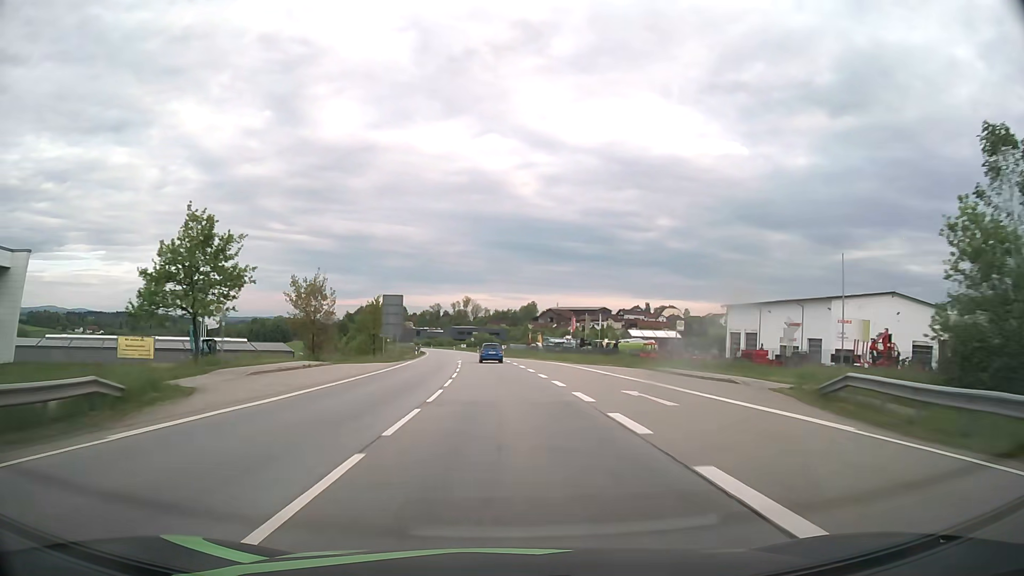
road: primary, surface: asphalt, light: Day
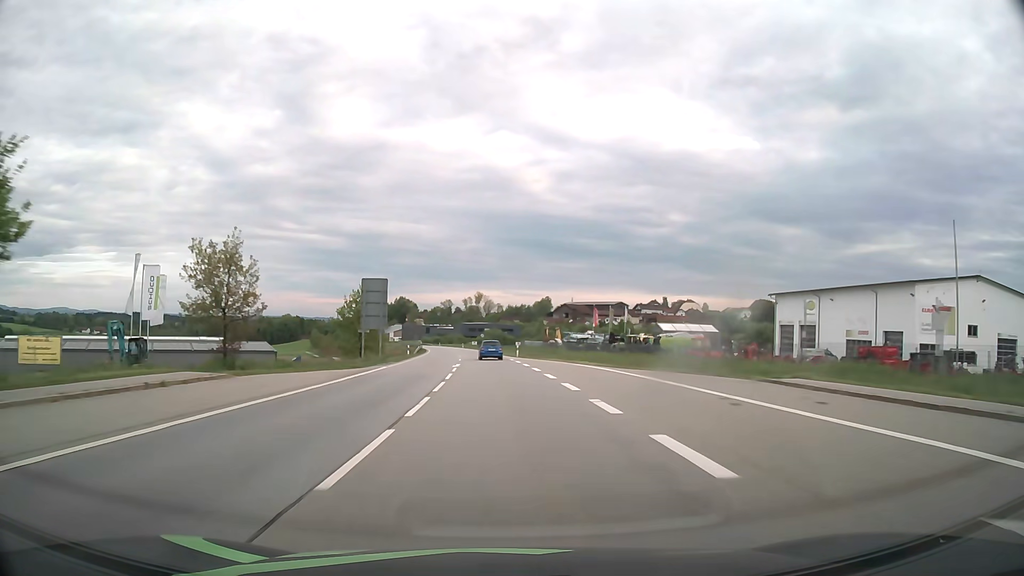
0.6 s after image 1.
(-0.1, +15.8) m; -1°
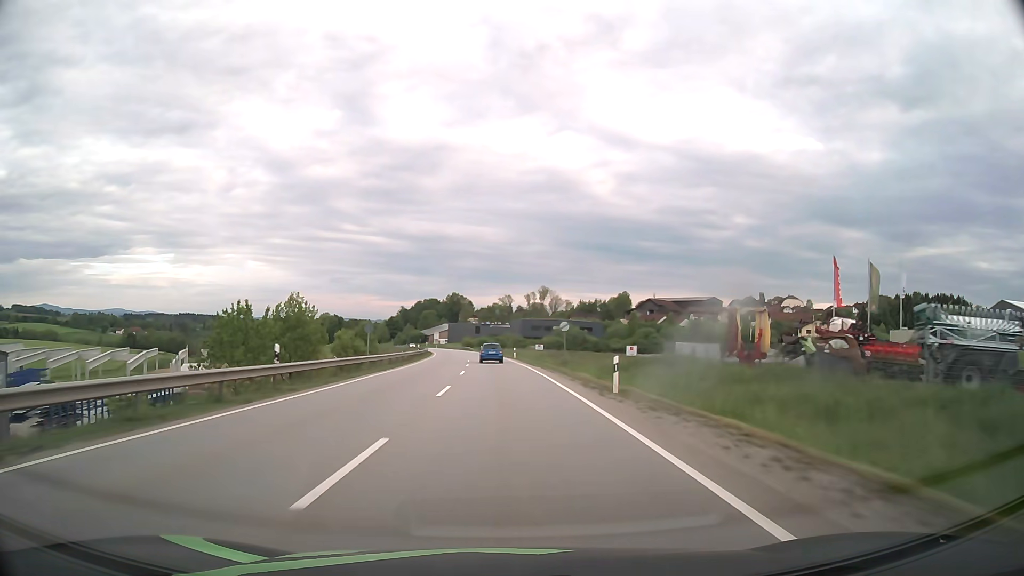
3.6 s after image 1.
(-3.6, +79.0) m; -5°
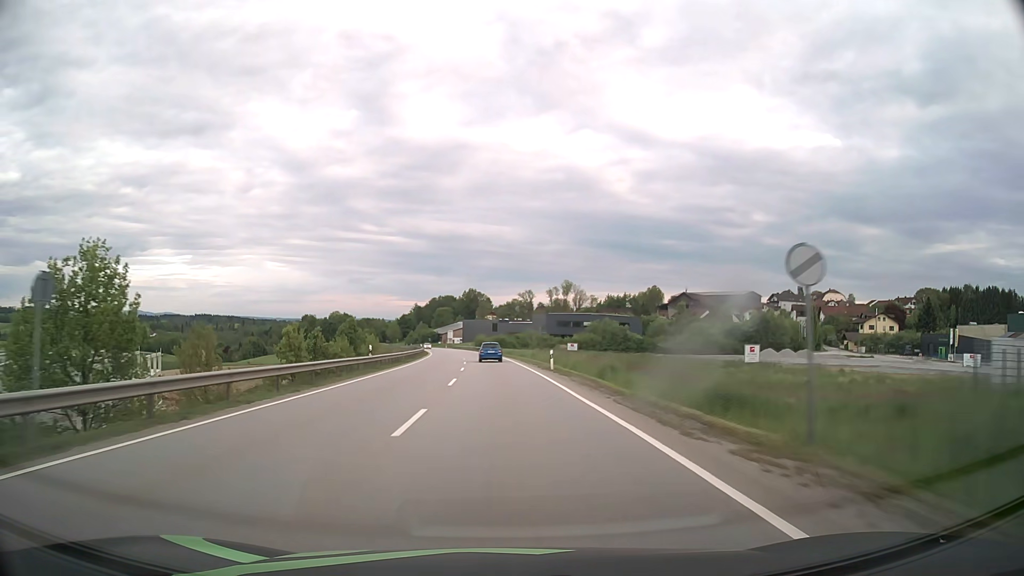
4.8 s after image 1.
(-0.4, +31.7) m; -2°
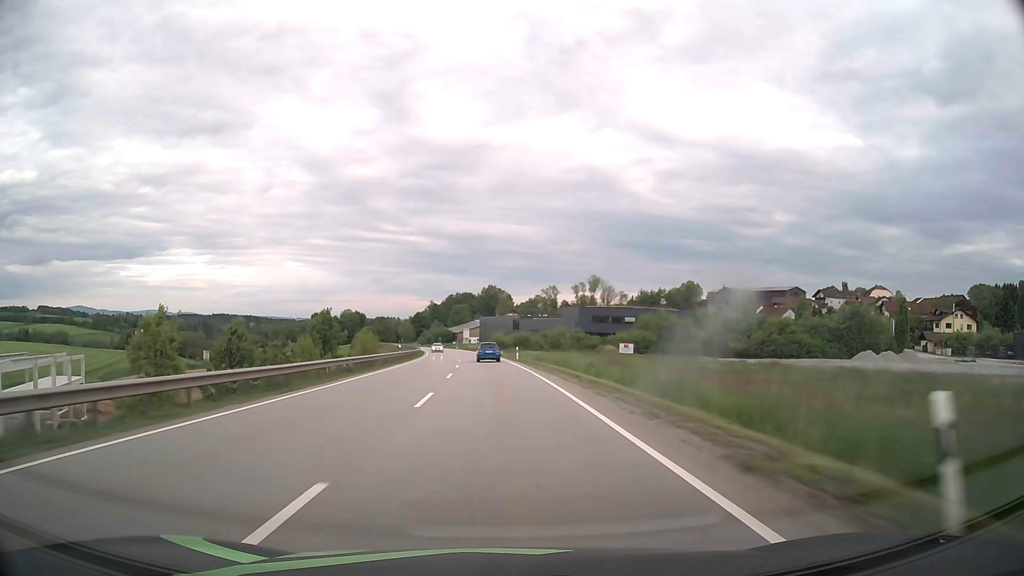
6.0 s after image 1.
(-0.5, +31.8) m; -2°
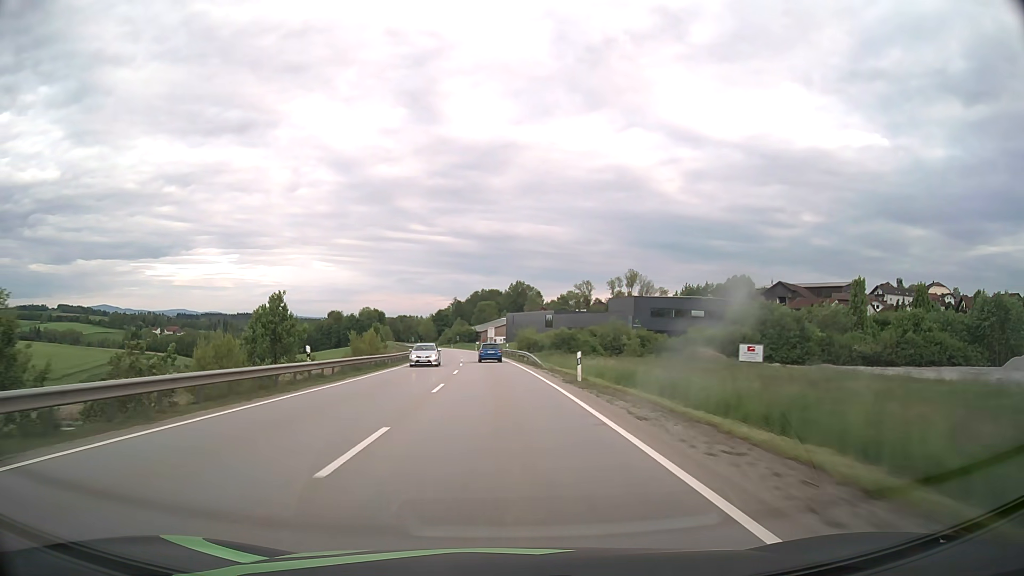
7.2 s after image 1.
(-0.7, +31.7) m; -2°
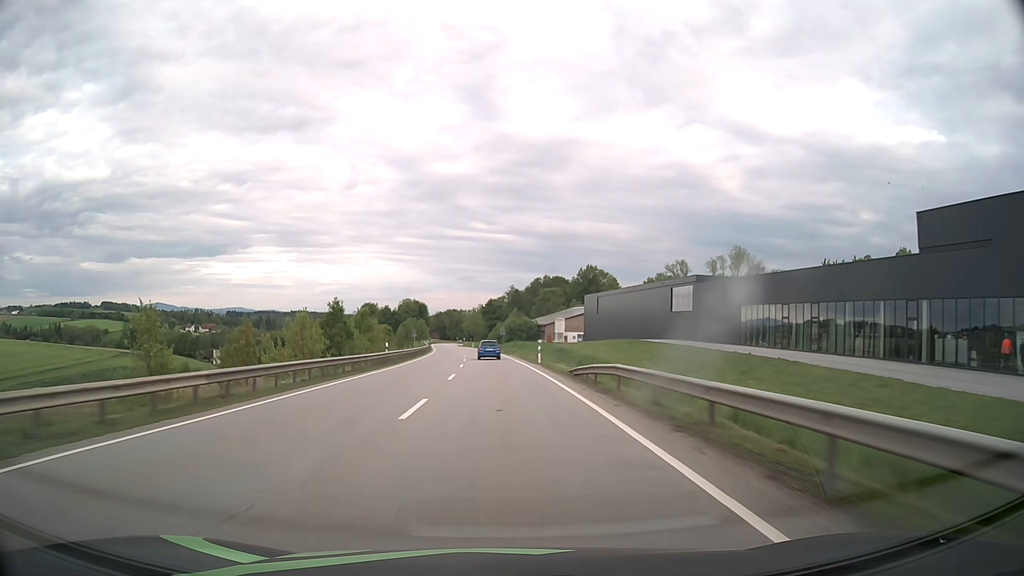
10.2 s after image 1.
(-3.6, +79.1) m; -5°
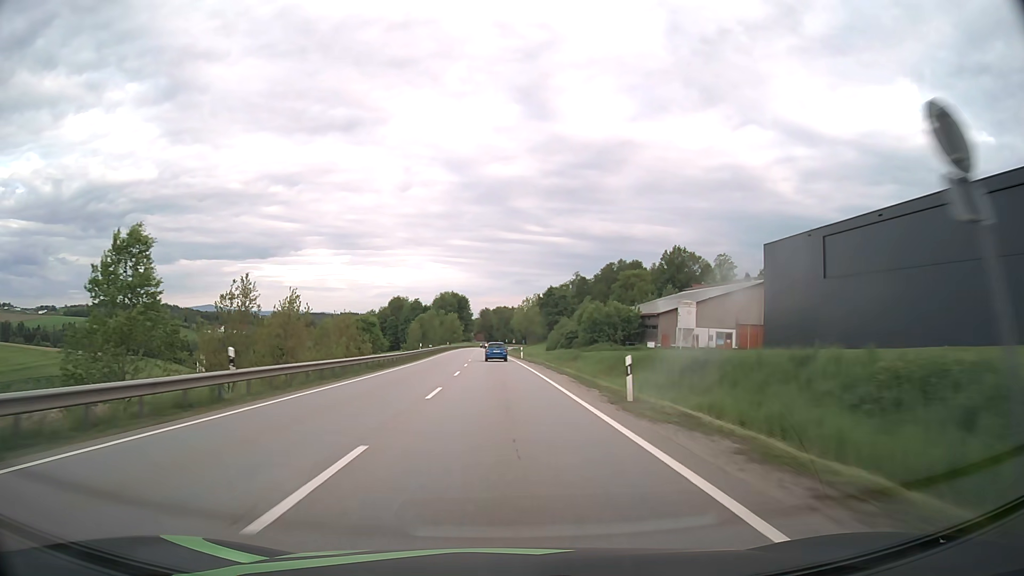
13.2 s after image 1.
(-3.2, +79.2) m; -5°
(0, +10) (0, +20) (0, +30) (-1, +40) (-1, +50) (-1, +60) (-2, +70) (-2, +80) (-2, +90) (-3, +100) m
